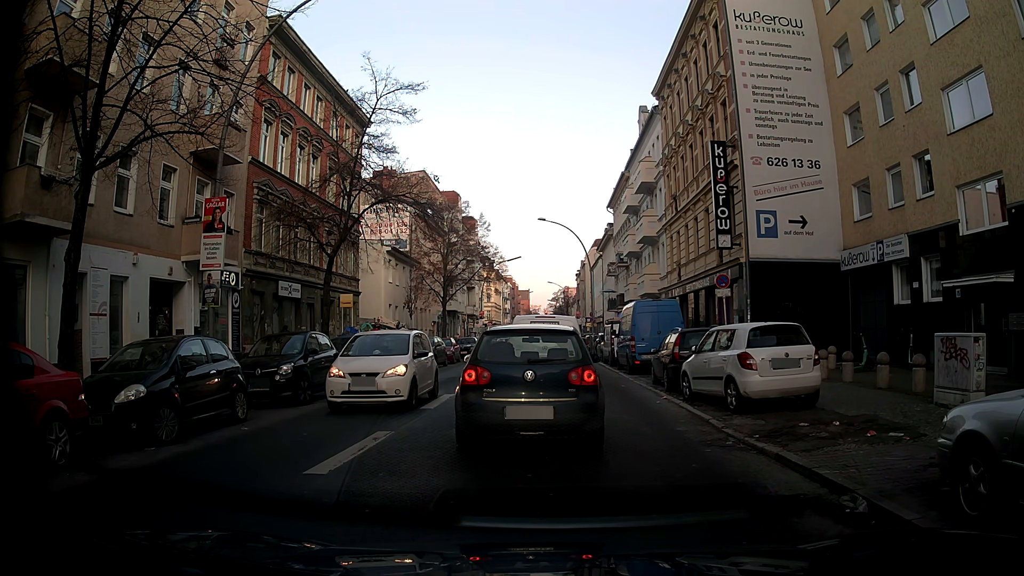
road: tertiary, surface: asphalt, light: Day
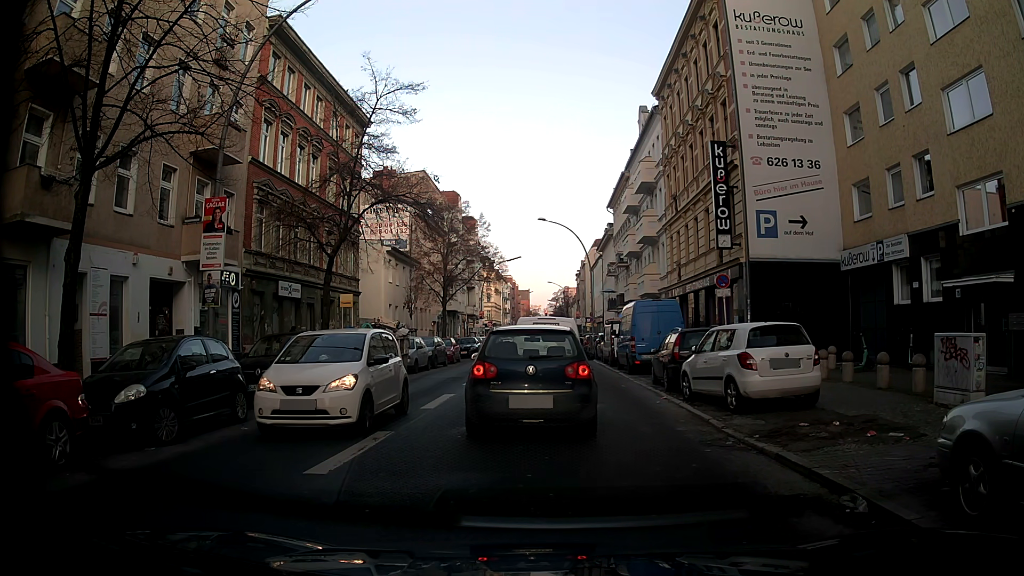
(0.0, 0.0) m; 0°
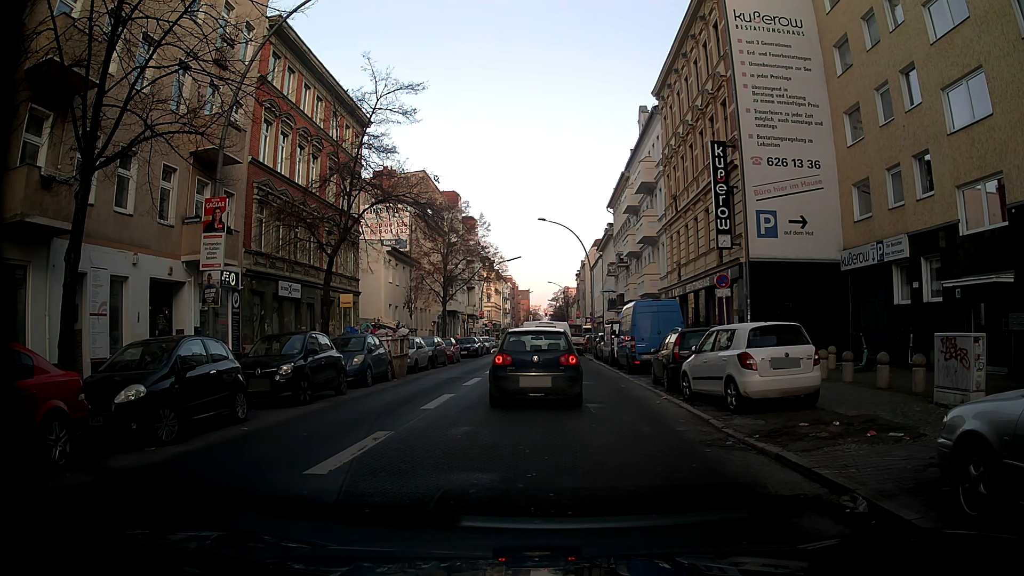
(0.0, 0.0) m; 0°
